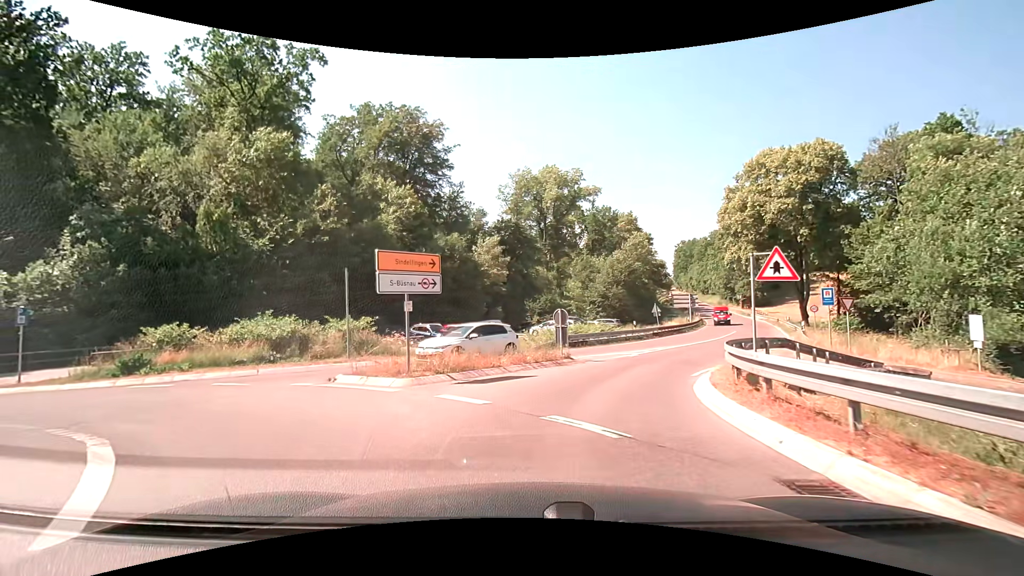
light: Day
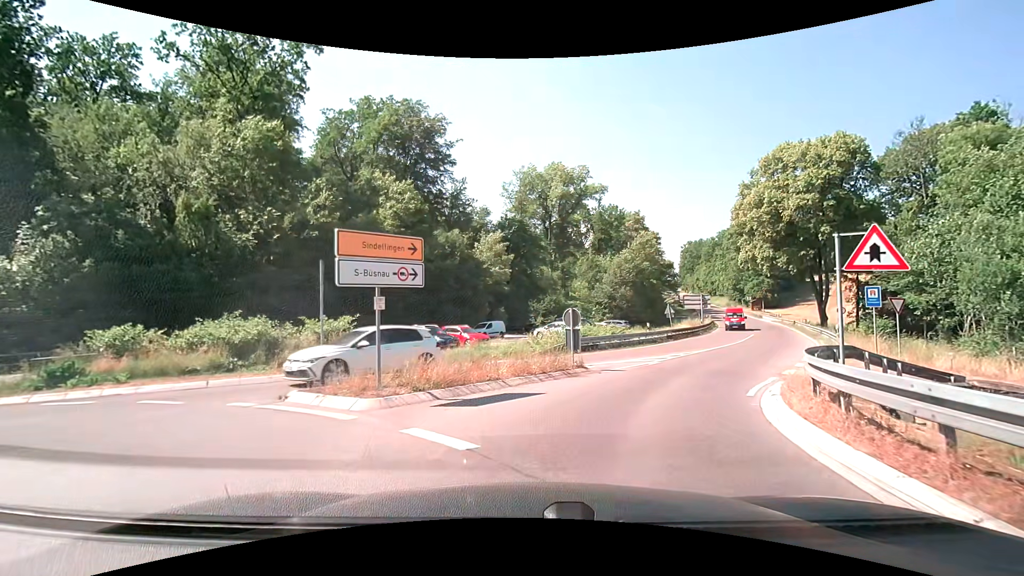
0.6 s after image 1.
(0.0, +2.9) m; 0°
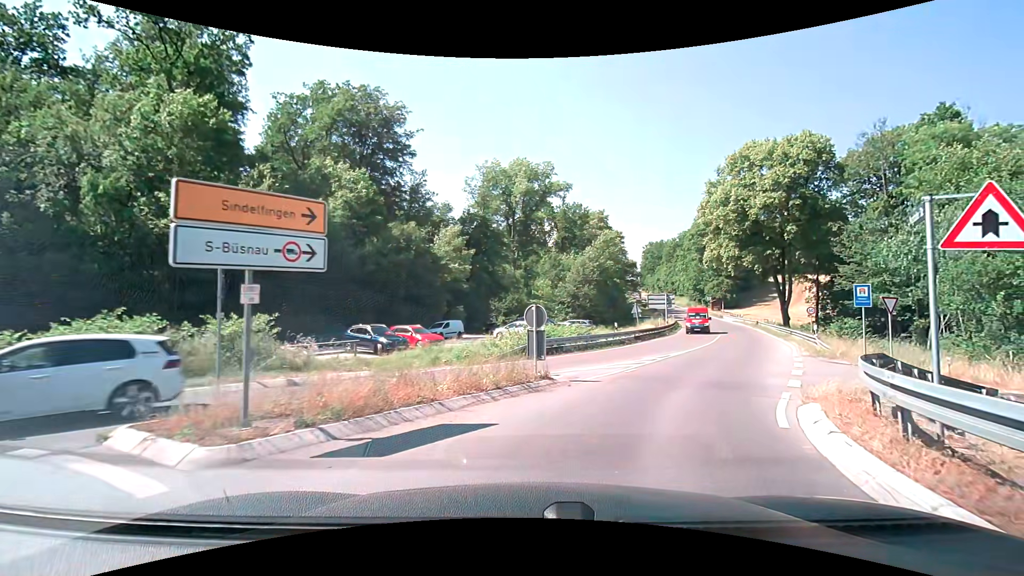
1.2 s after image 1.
(+0.1, +3.1) m; +4°
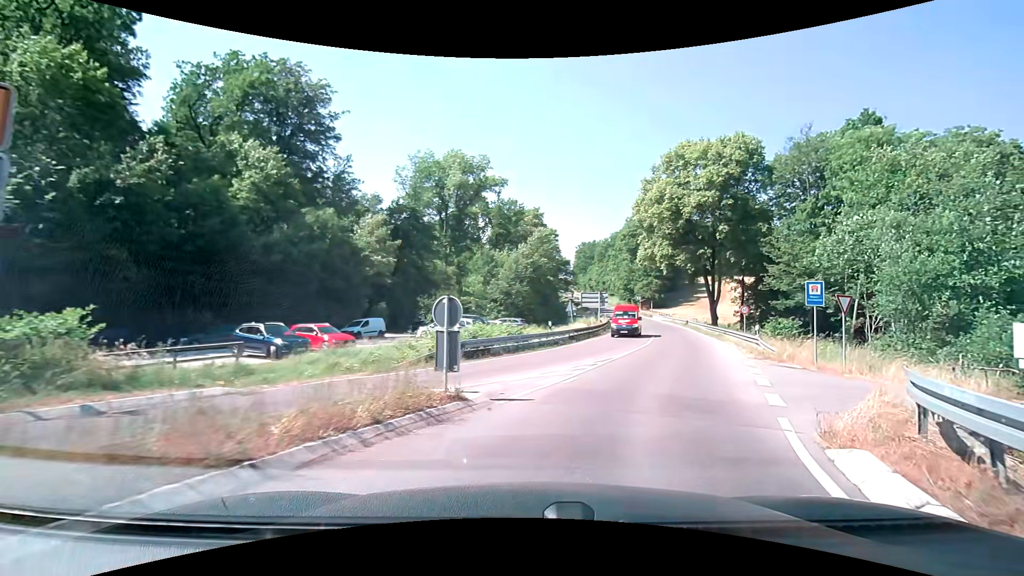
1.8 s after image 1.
(+0.2, +3.4) m; +7°
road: secondary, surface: asphalt
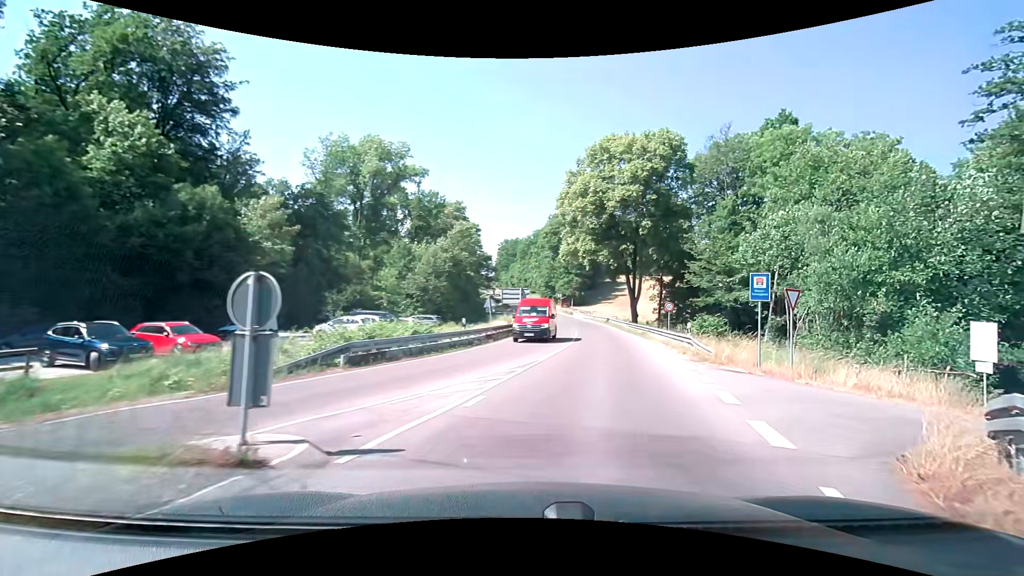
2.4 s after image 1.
(+0.3, +3.8) m; +10°
